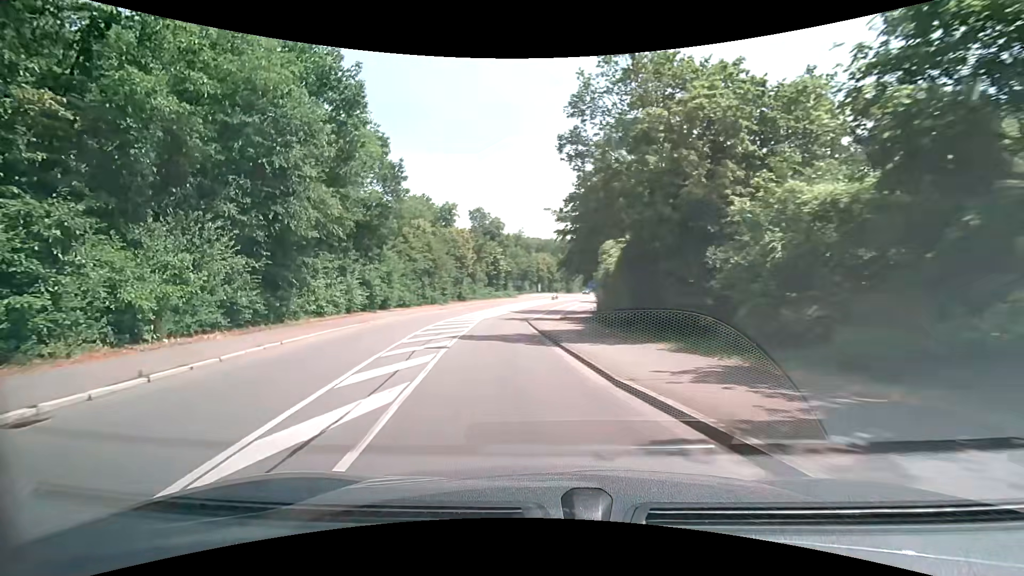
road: secondary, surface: asphalt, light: Day
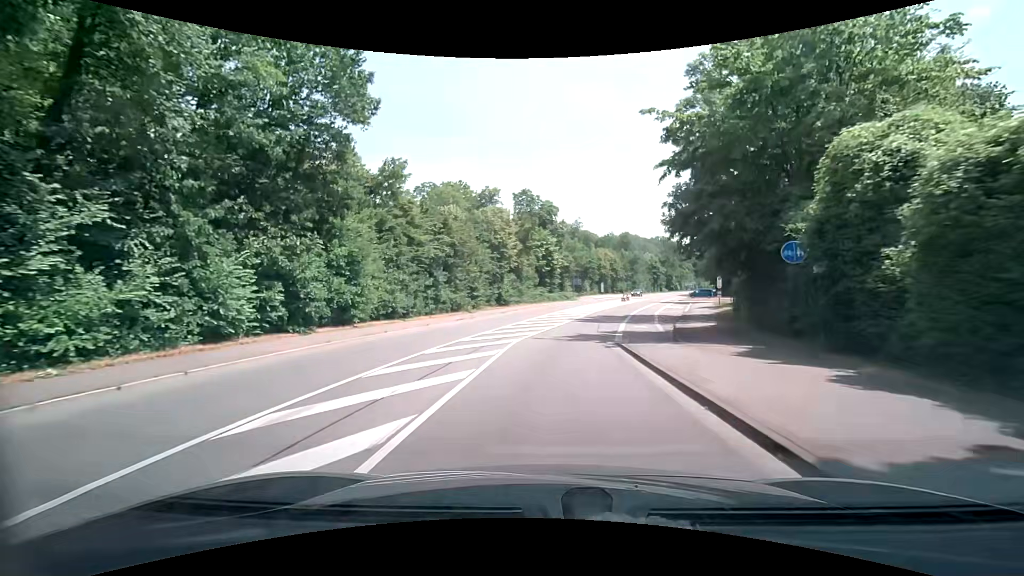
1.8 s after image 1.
(-2.1, +20.4) m; -8°
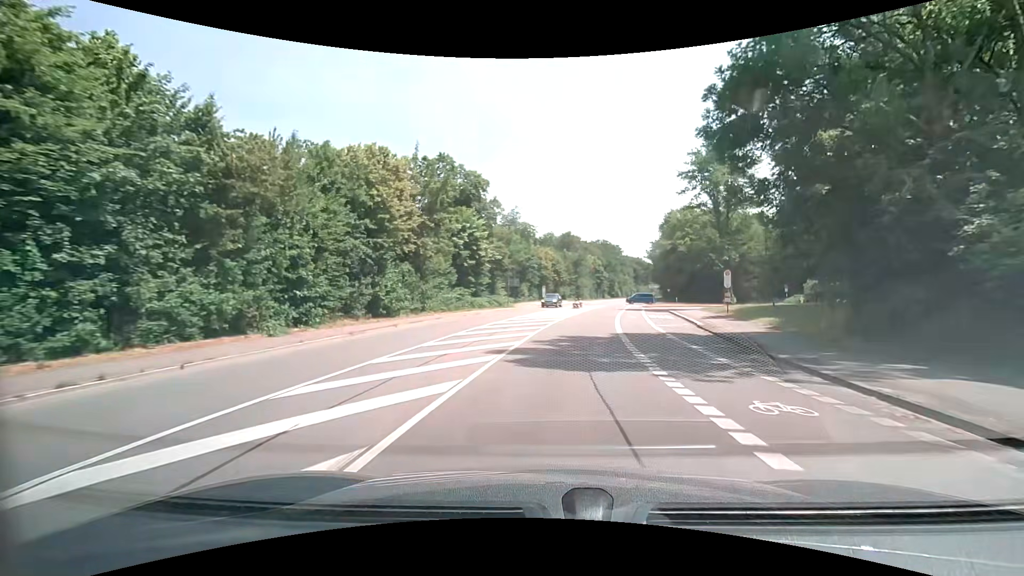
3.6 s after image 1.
(+0.6, +22.7) m; +6°
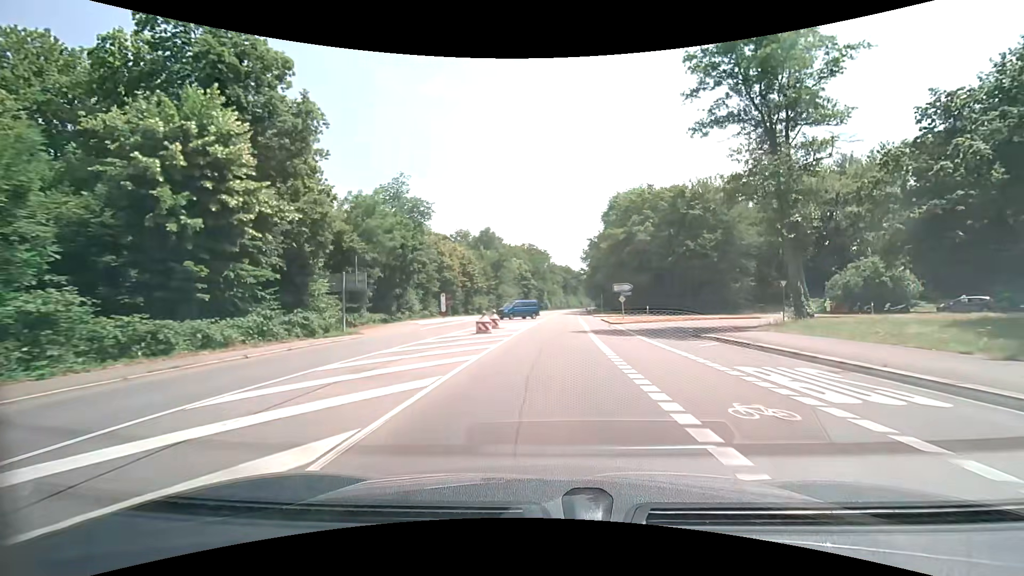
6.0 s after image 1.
(+2.7, +32.1) m; +9°
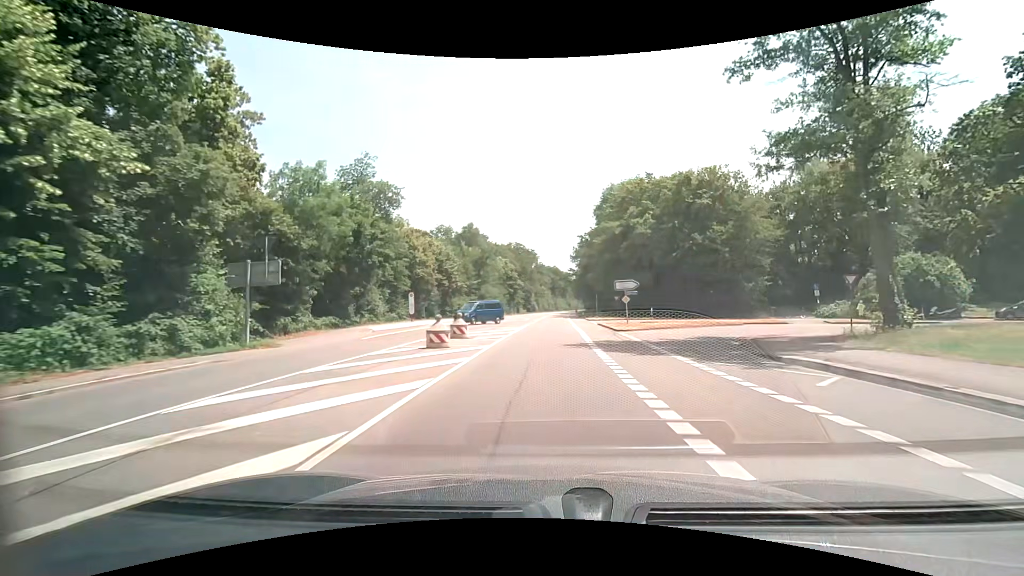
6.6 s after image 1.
(+0.1, +8.2) m; +1°
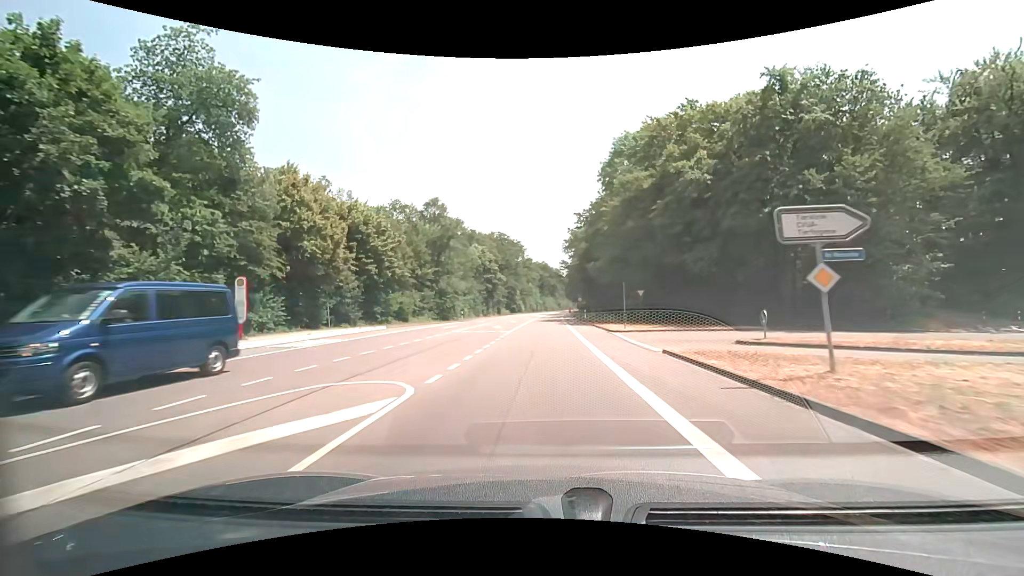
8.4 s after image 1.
(+0.5, +25.1) m; +2°
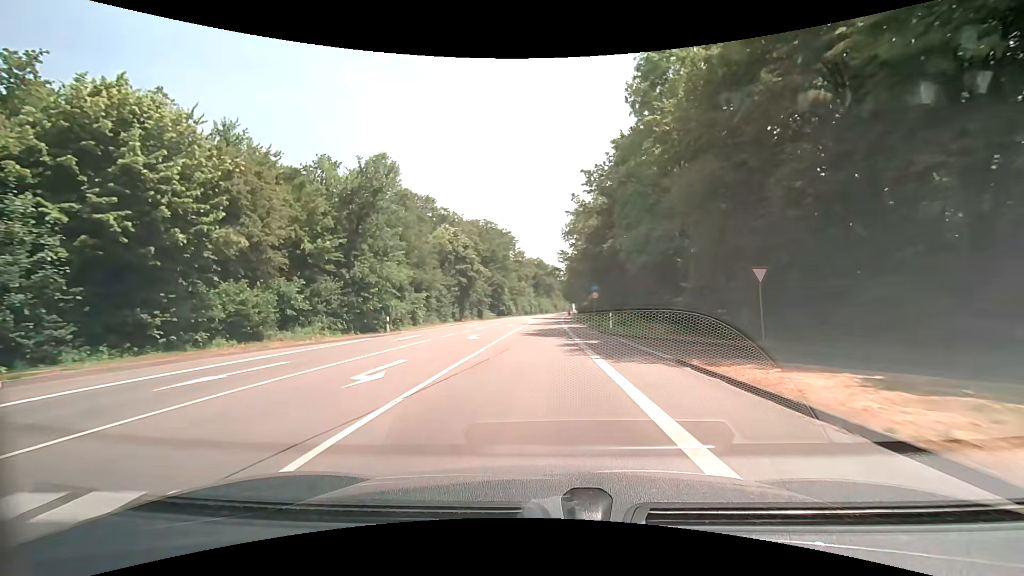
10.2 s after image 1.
(+0.2, +25.6) m; +1°
(0, +10) (0, +20) (0, +30) (0, +40) (0, +50) (0, +60) (+1, +70) (+1, +80) (+1, +90) (+2, +100) m
